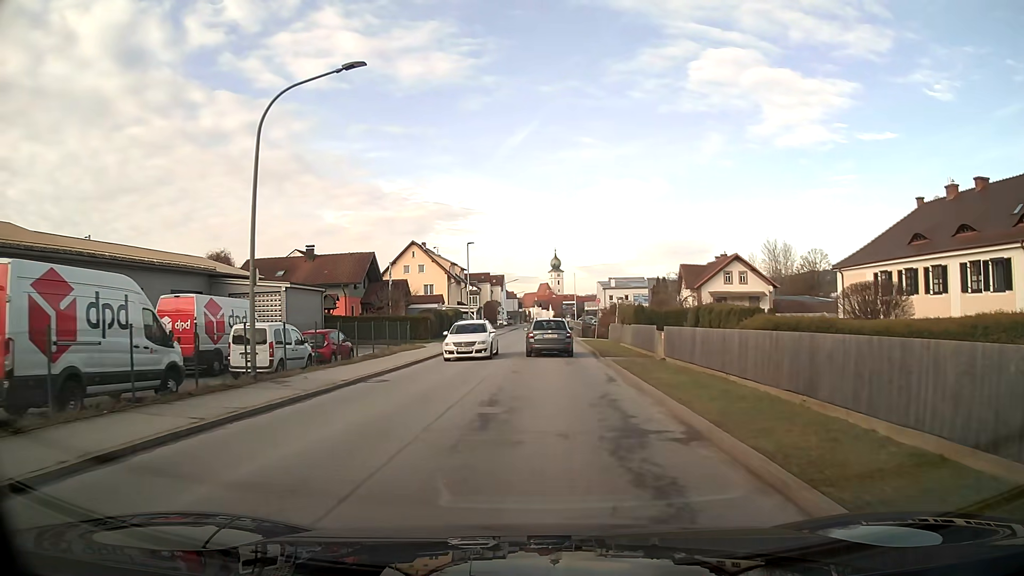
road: unclassified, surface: asphalt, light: Day
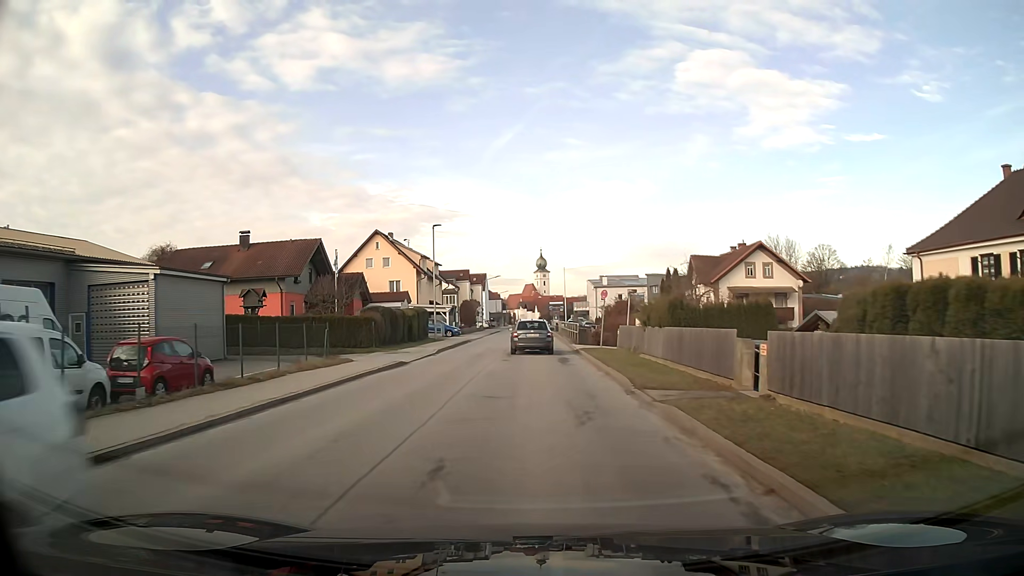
(+0.2, +12.1) m; +1°
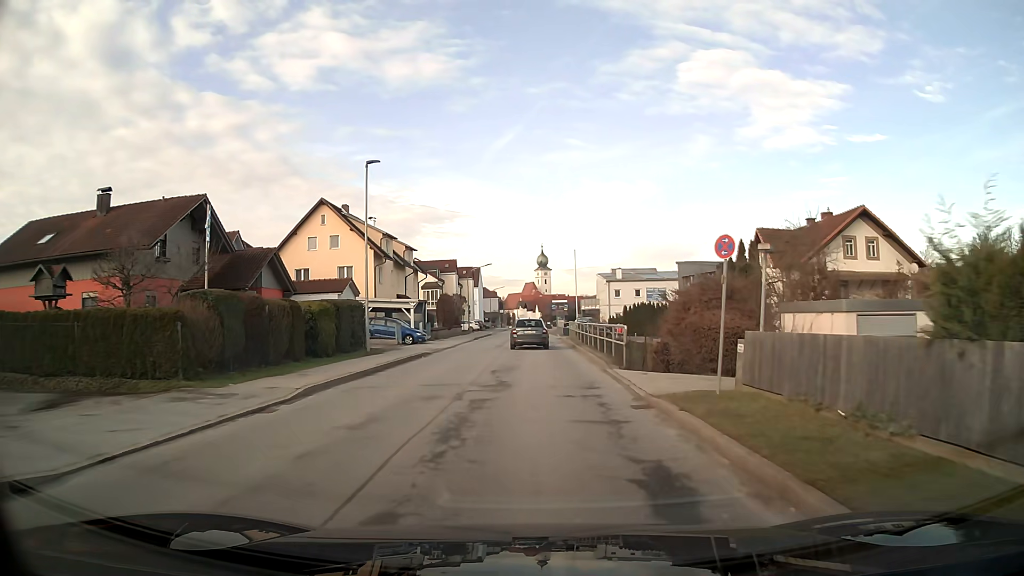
(0.0, +19.5) m; 0°
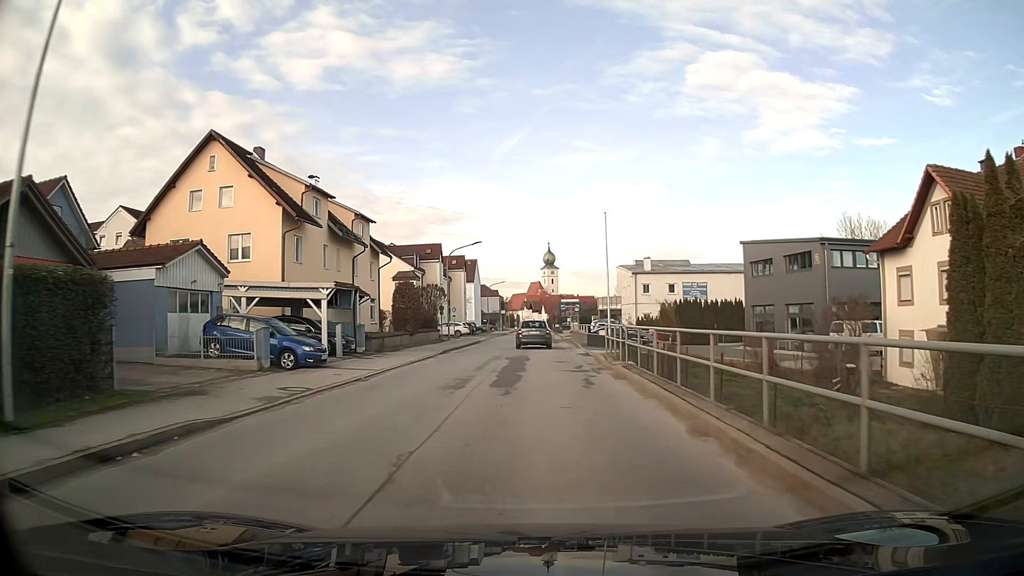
(-0.1, +21.0) m; 0°
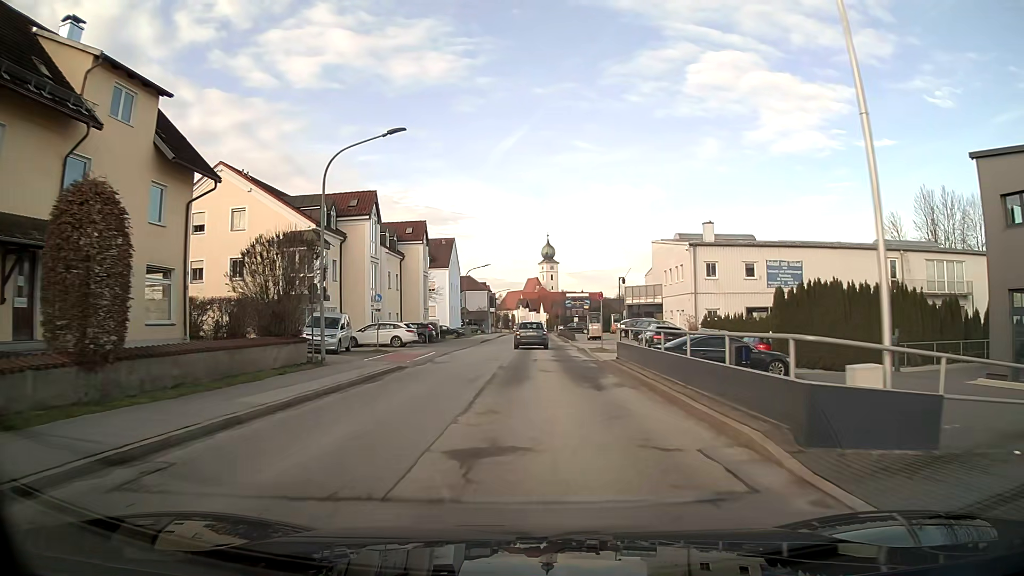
(+0.1, +29.9) m; 0°
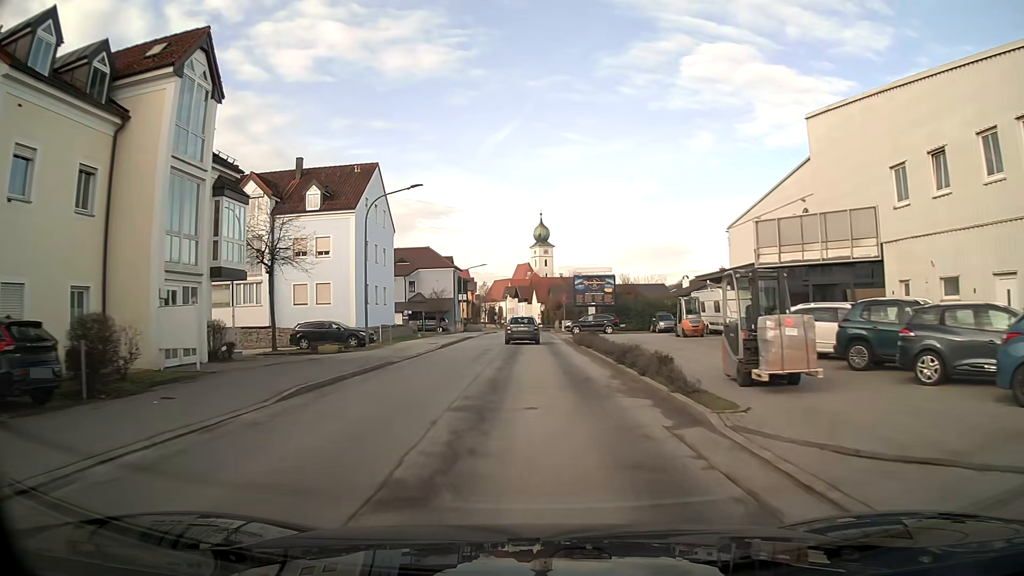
(+0.2, +39.4) m; +1°
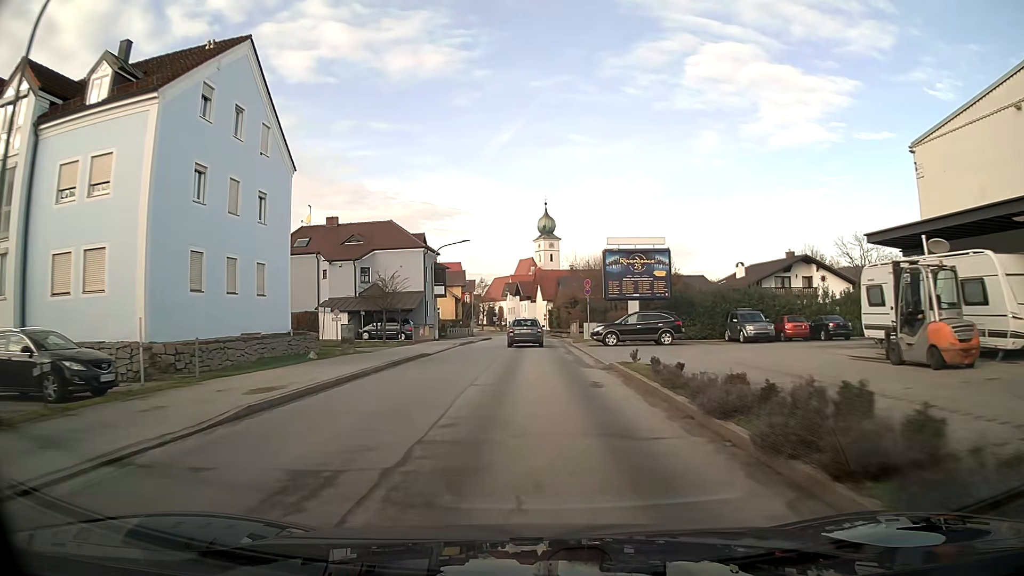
(0.0, +23.8) m; 0°
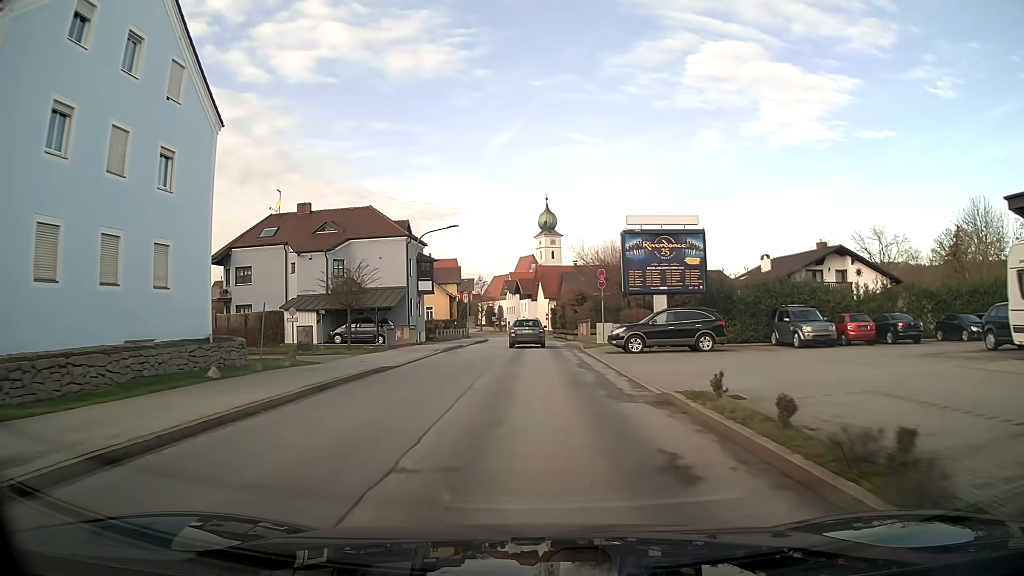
(0.0, +7.8) m; 0°
(0, +10) (0, +20) (0, +30) (0, +40) (0, +50) (0, +60) (-1, +70) (-1, +80) (-2, +90) (-3, +100) m
